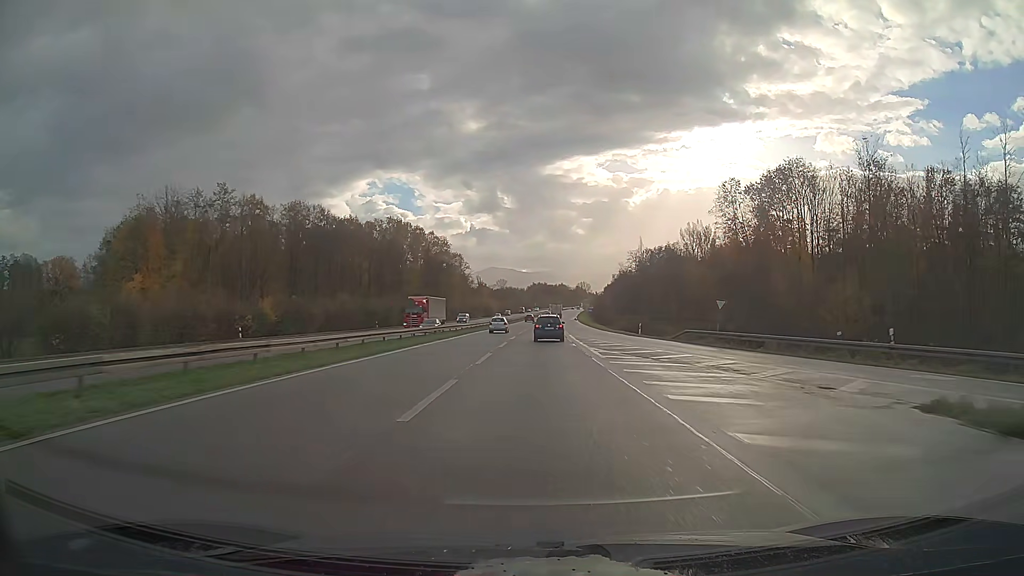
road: trunk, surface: asphalt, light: Day
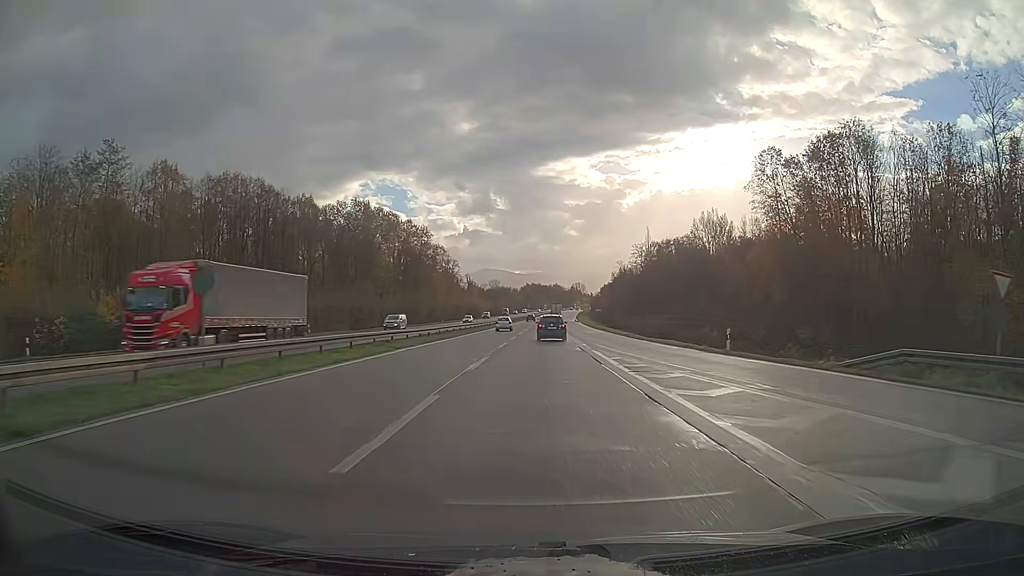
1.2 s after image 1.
(+0.1, +25.9) m; +1°
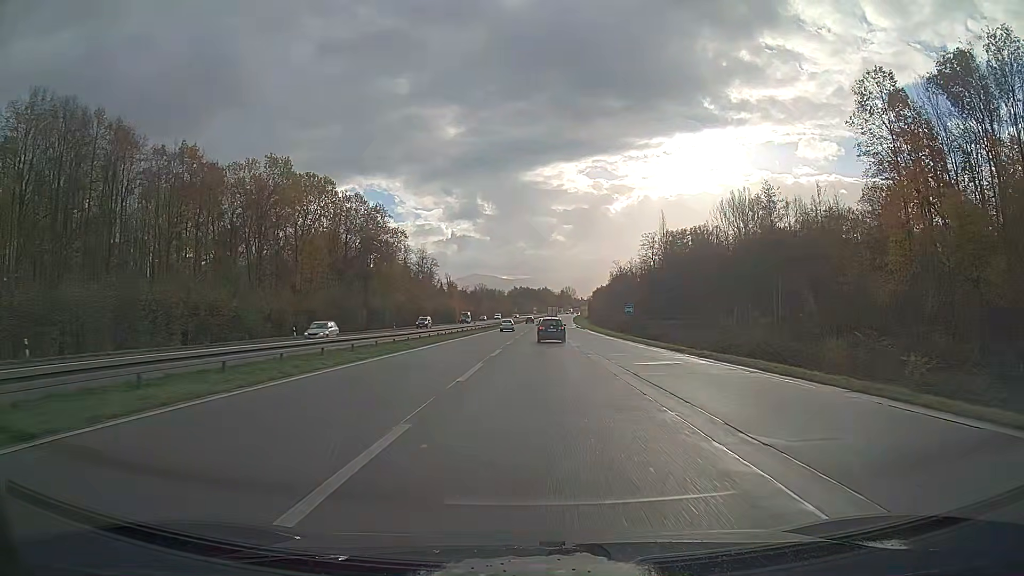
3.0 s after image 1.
(+0.3, +39.5) m; +1°
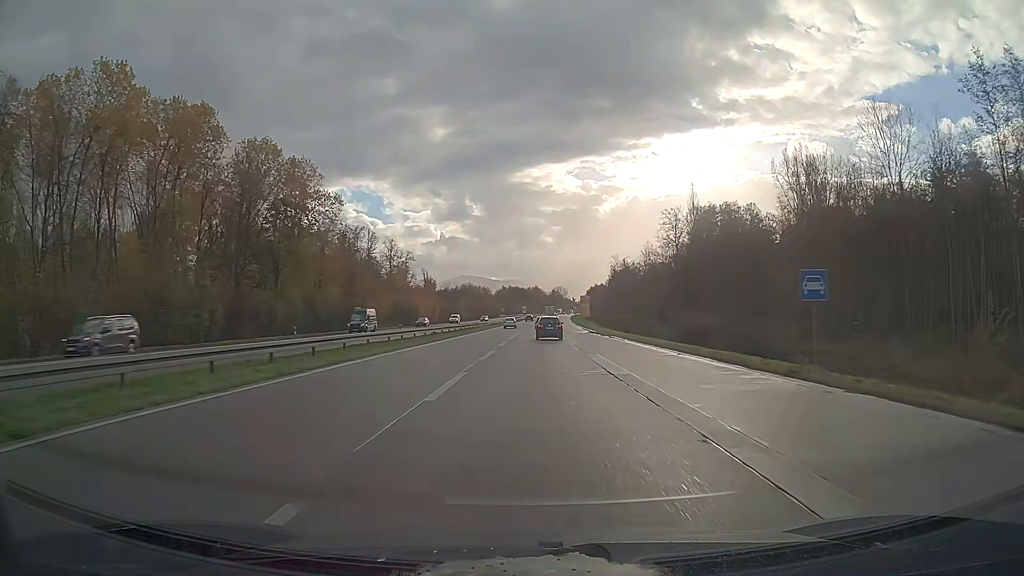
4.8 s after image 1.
(+0.3, +40.0) m; +1°
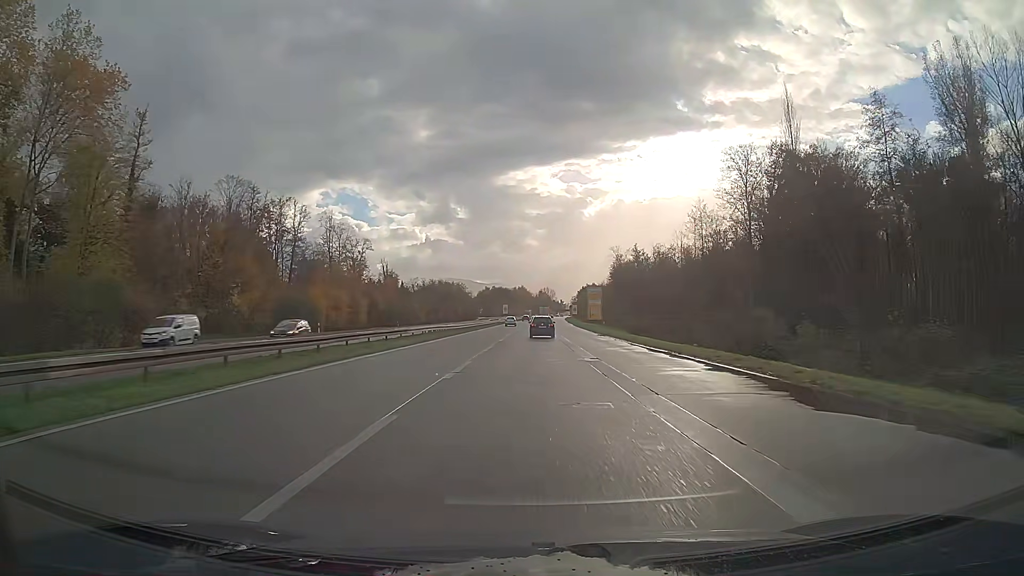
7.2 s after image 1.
(+0.5, +54.1) m; +1°
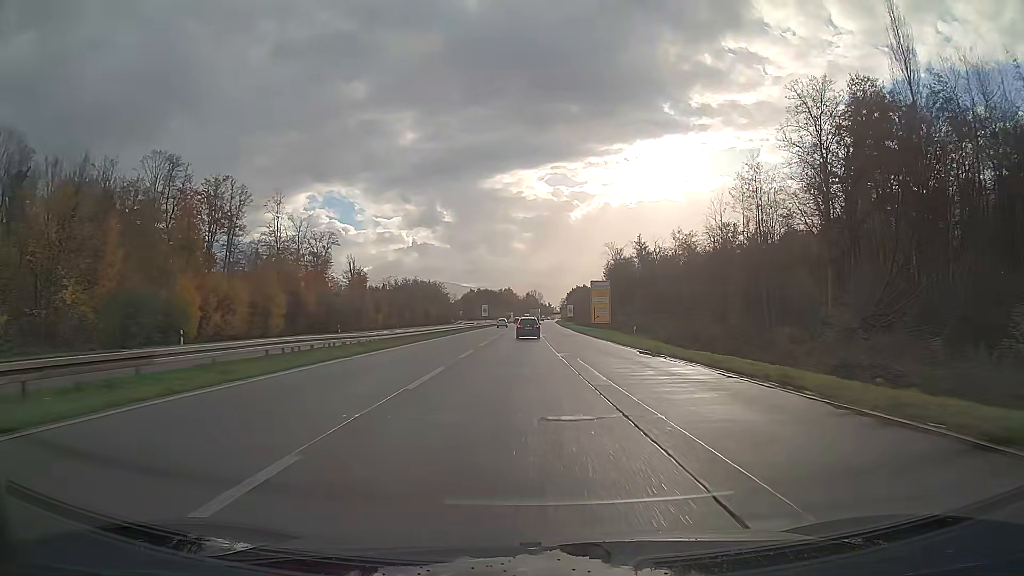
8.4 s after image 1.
(+0.3, +27.3) m; +1°
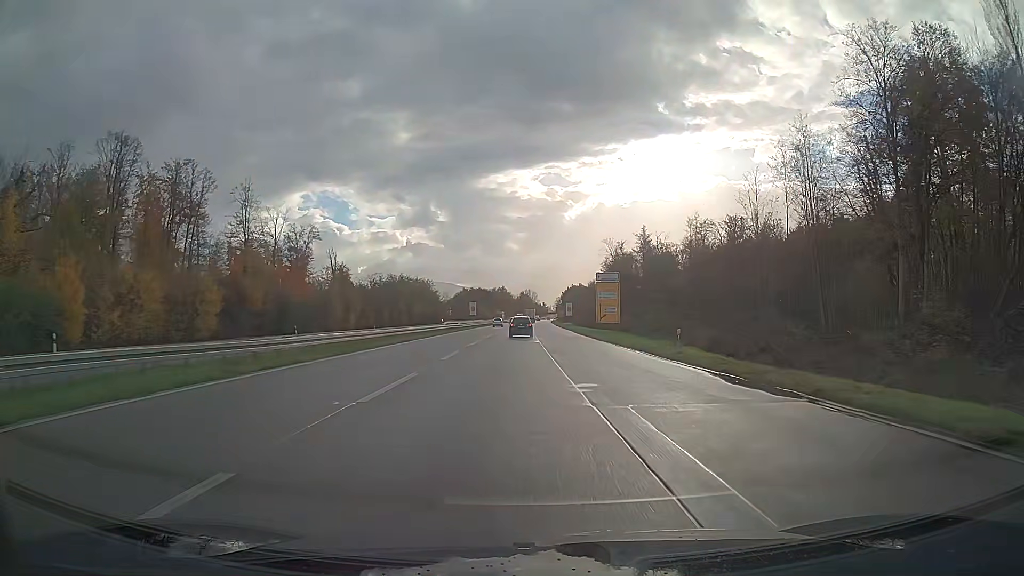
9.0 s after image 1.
(+0.1, +13.6) m; 0°
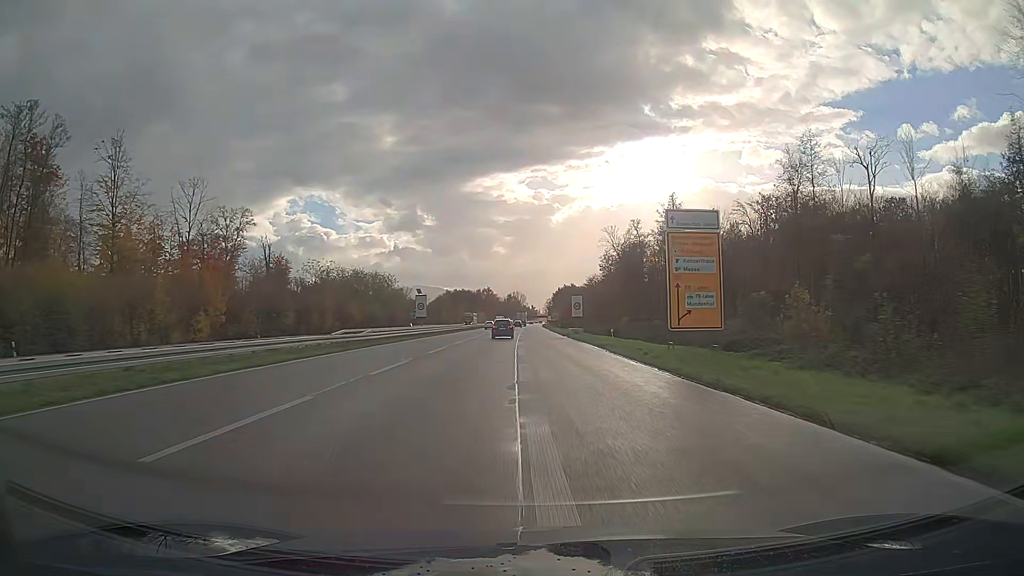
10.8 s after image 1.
(+0.3, +40.8) m; +1°
